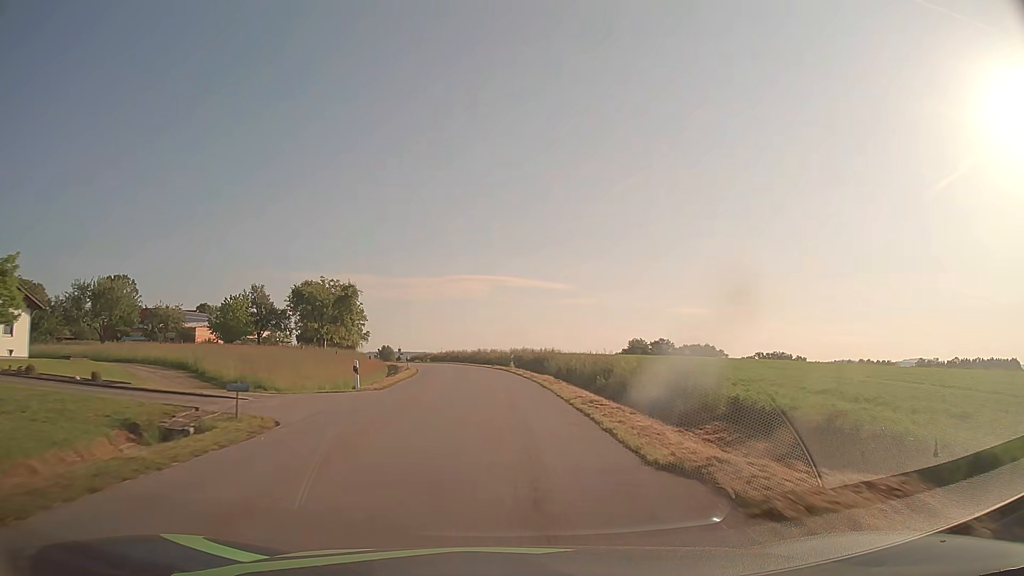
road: tertiary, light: Day
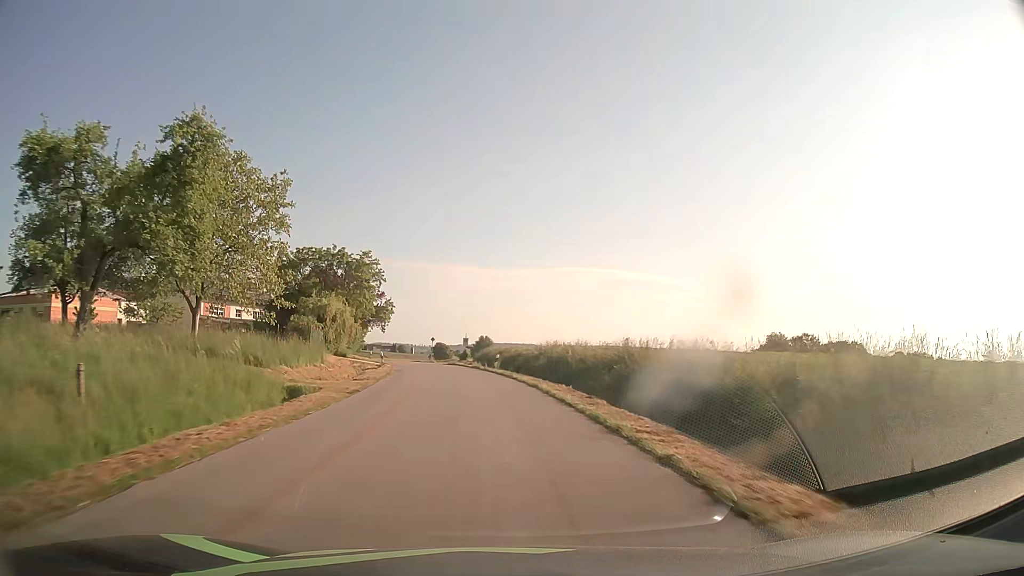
(-3.3, +53.9) m; -9°
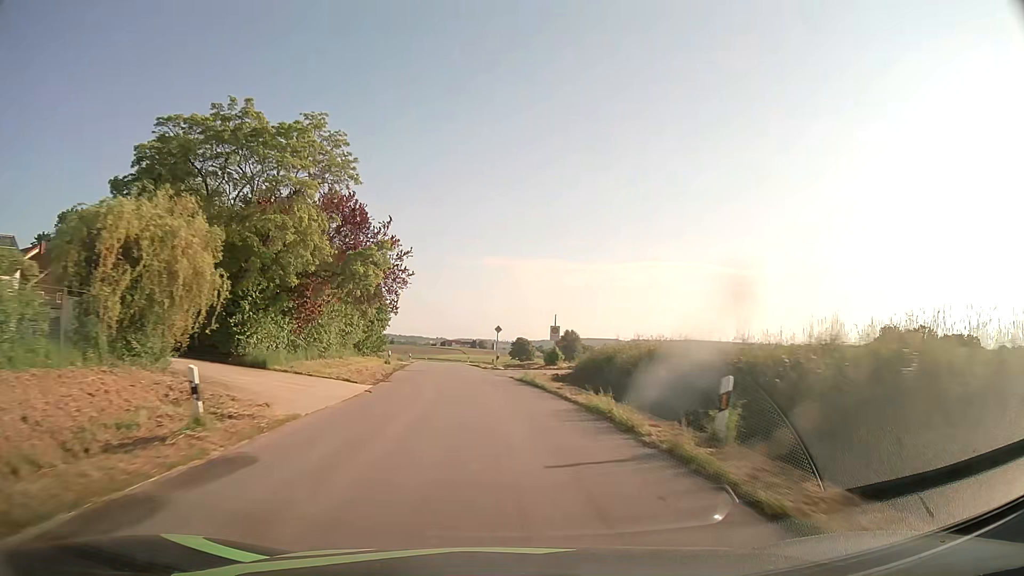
(-2.2, +32.7) m; -7°
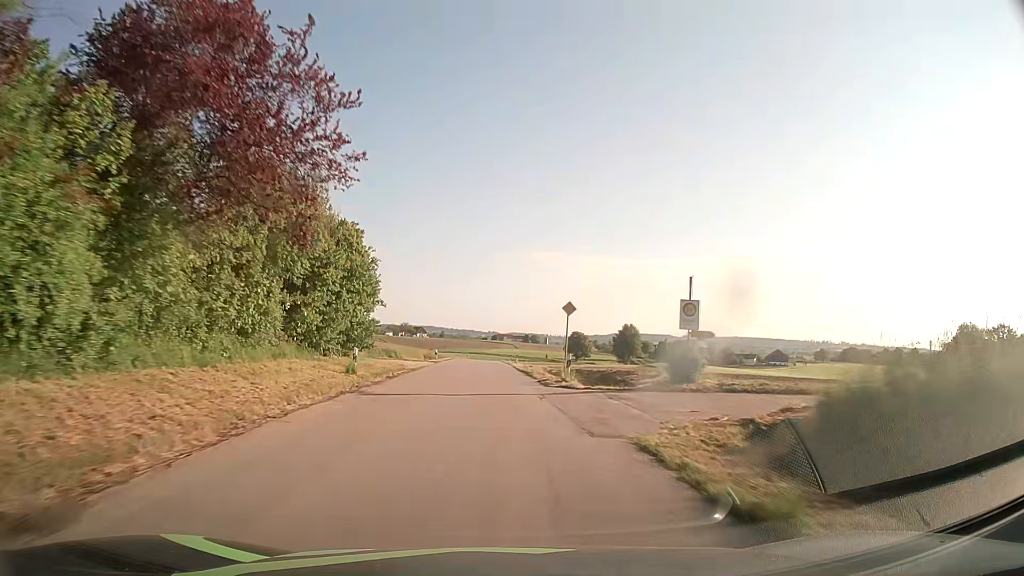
(-0.8, +22.0) m; -4°
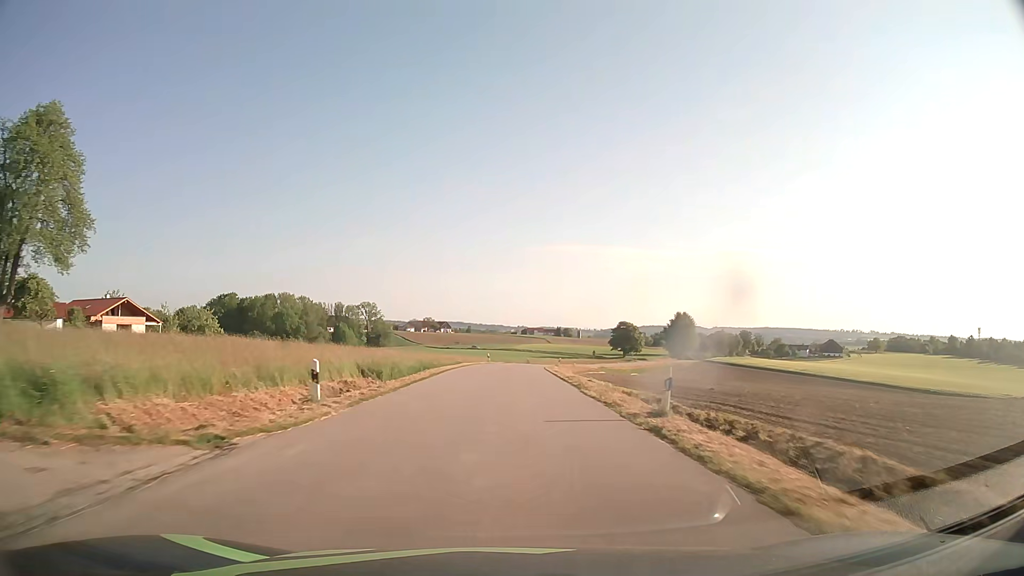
(-1.5, +44.2) m; -2°
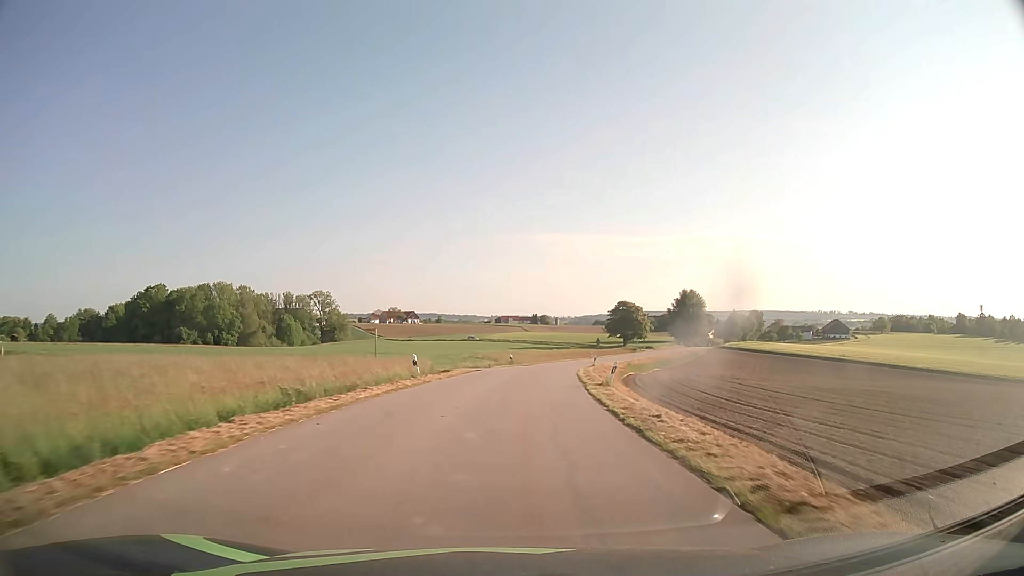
(+0.5, +44.4) m; +2°
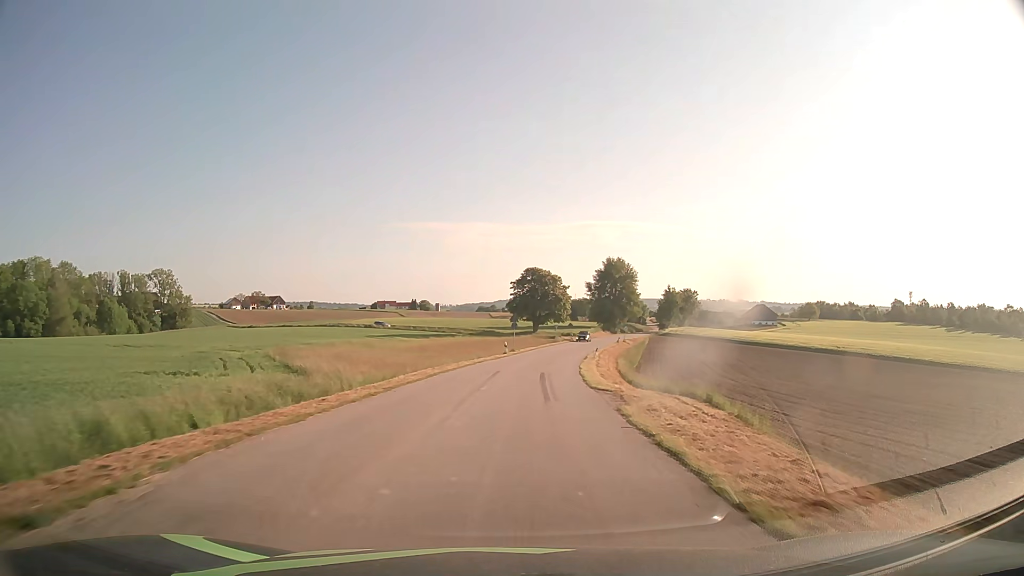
(+4.2, +55.5) m; +10°
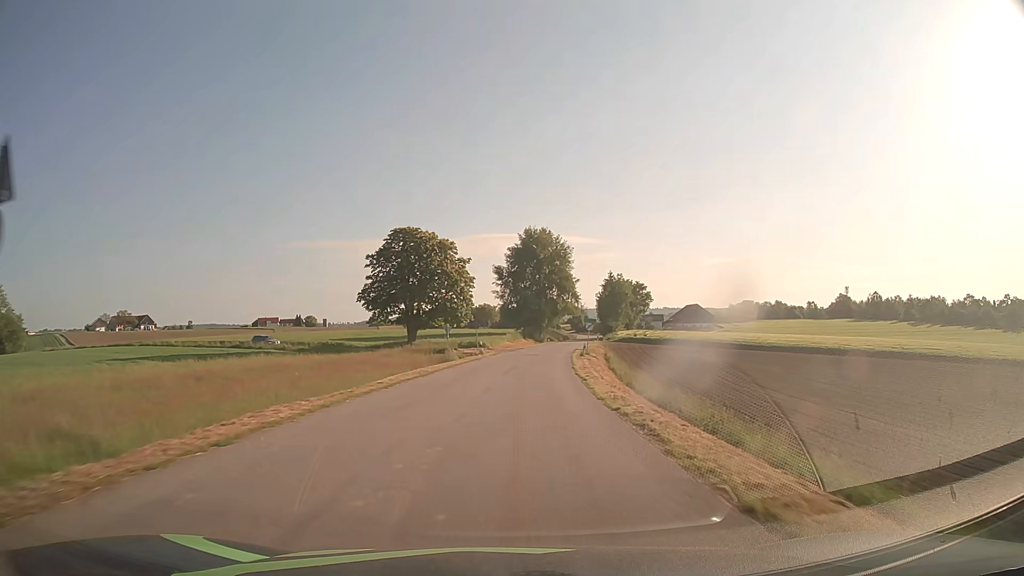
(+4.7, +55.9) m; +9°
(0, +10) (0, +20) (+1, +30) (+2, +40) (+3, +50) (+4, +60) (+6, +70) (+7, +80) (+9, +89) (+10, +99) m
